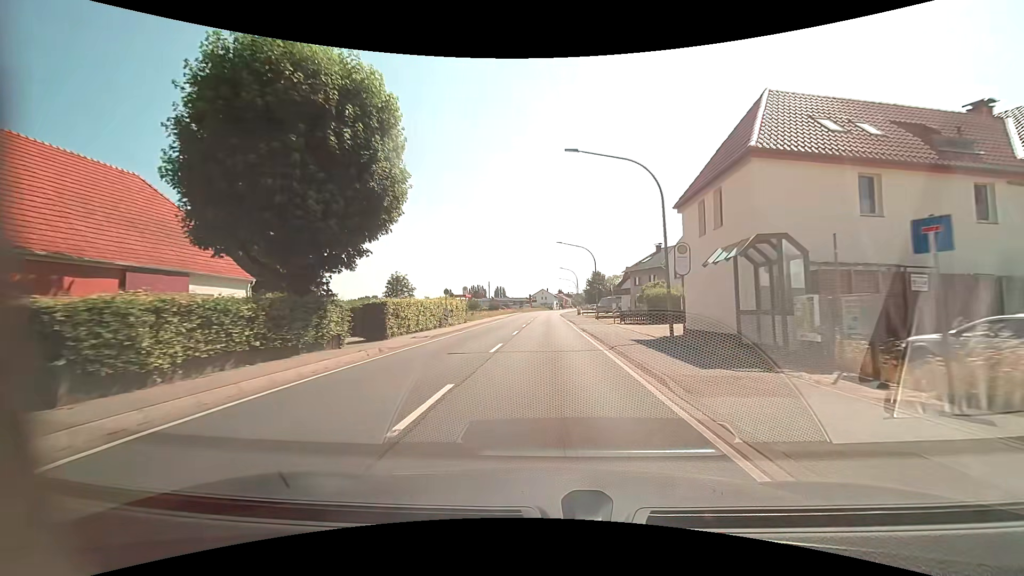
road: primary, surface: asphalt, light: Day
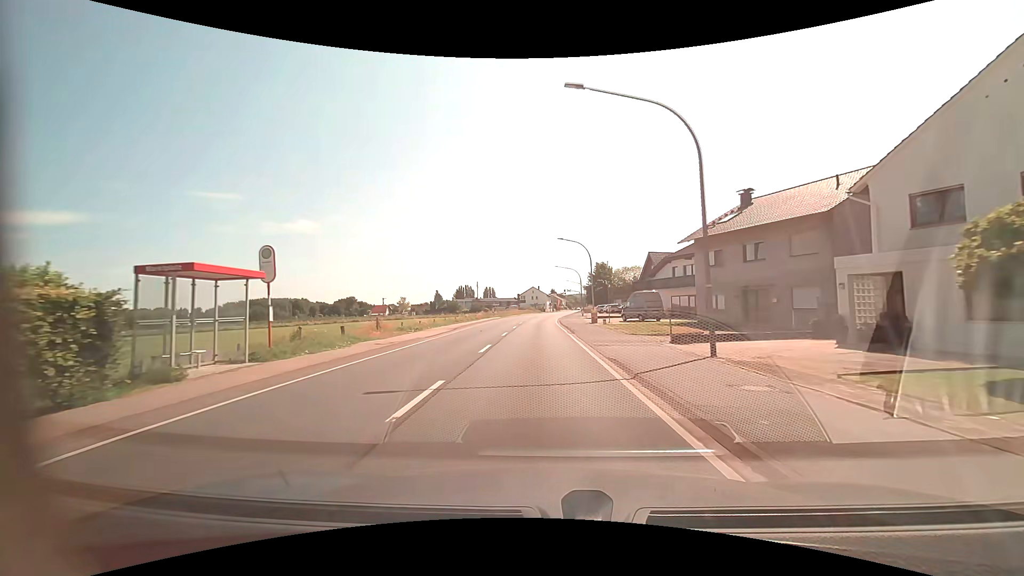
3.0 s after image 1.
(+0.3, +35.9) m; +1°
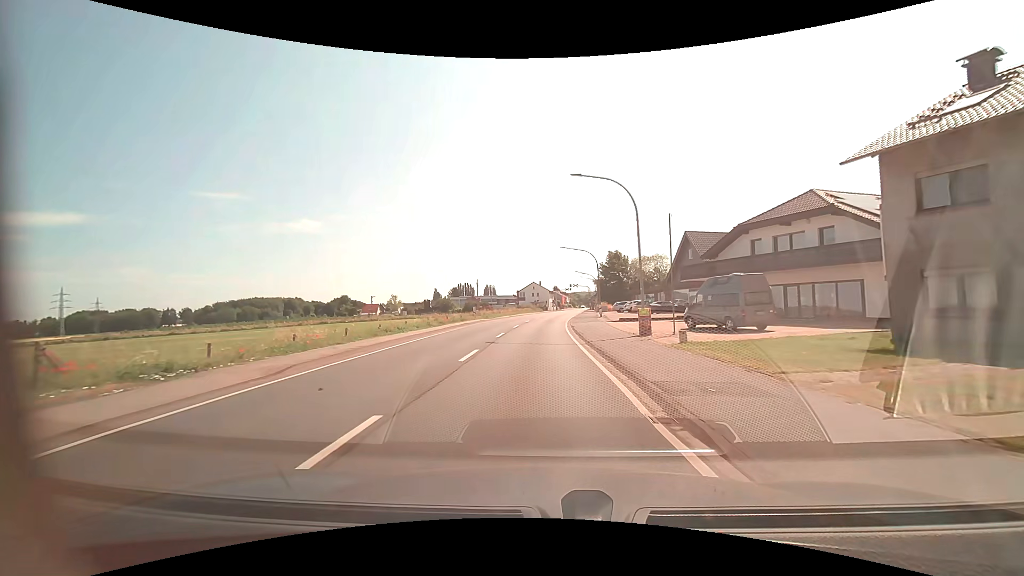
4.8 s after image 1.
(0.0, +21.4) m; 0°
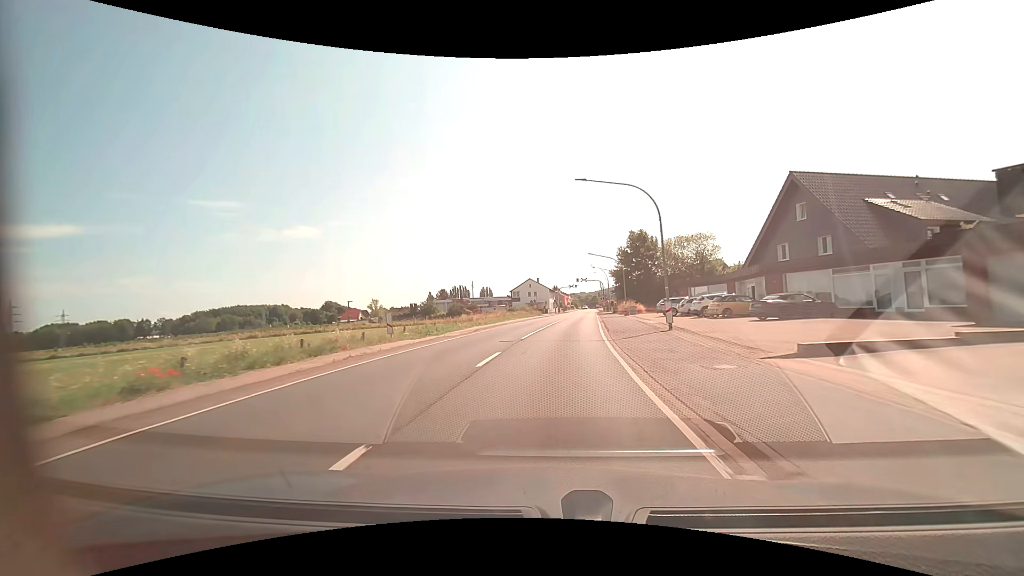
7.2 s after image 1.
(-0.2, +28.6) m; 0°
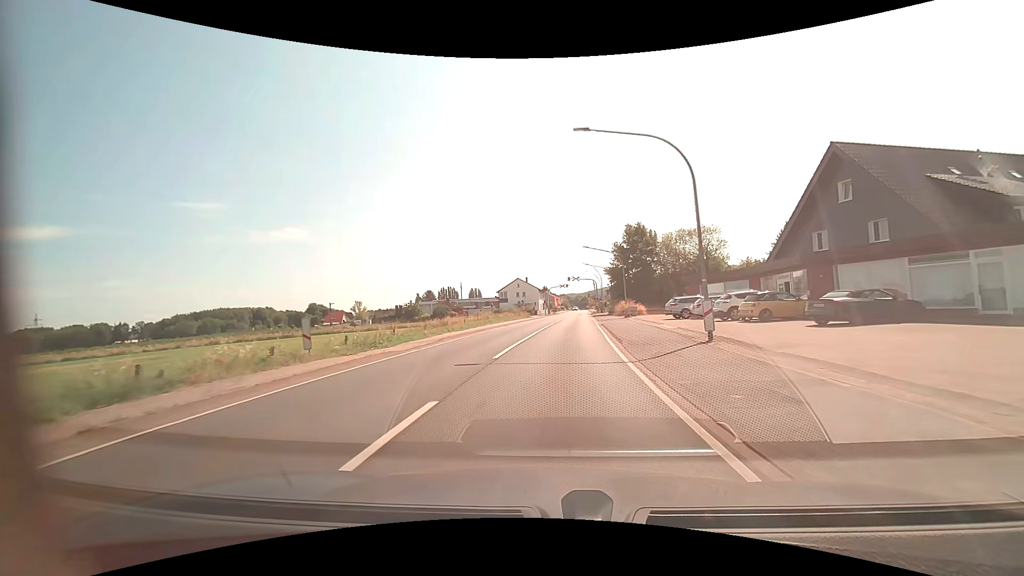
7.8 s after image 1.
(+0.1, +7.2) m; +1°
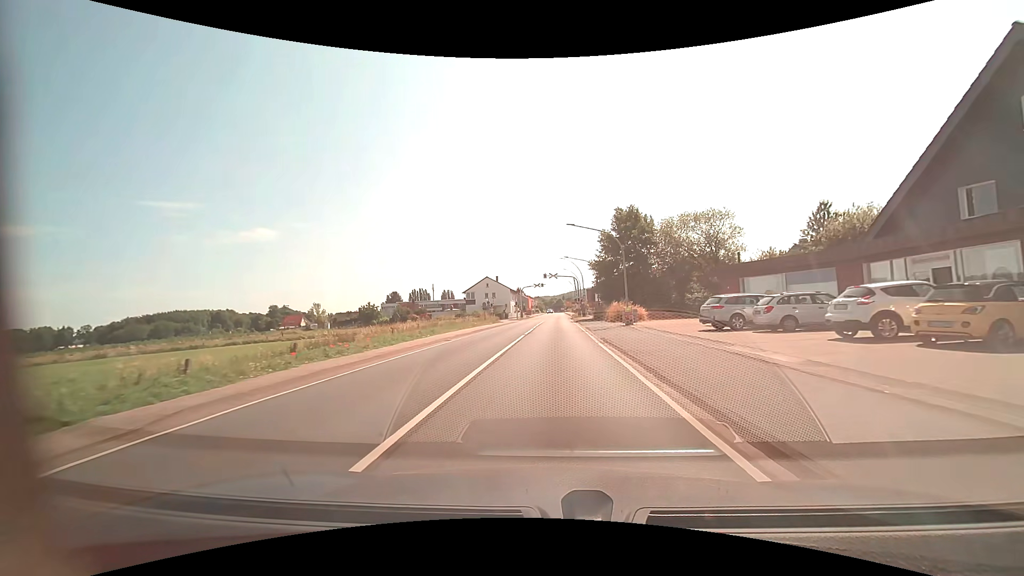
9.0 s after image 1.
(+0.3, +14.3) m; +3°
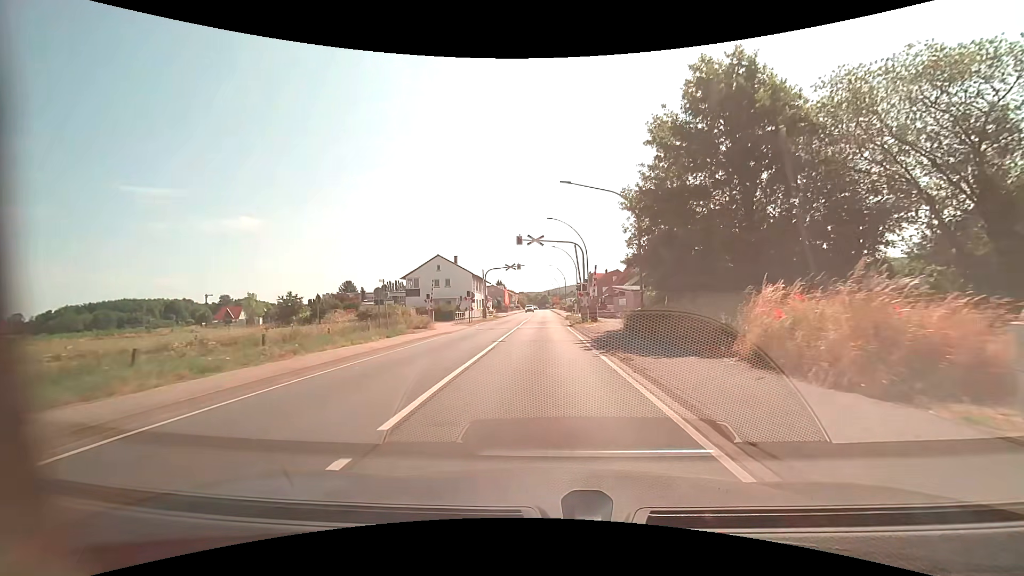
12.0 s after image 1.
(+0.8, +34.5) m; +2°
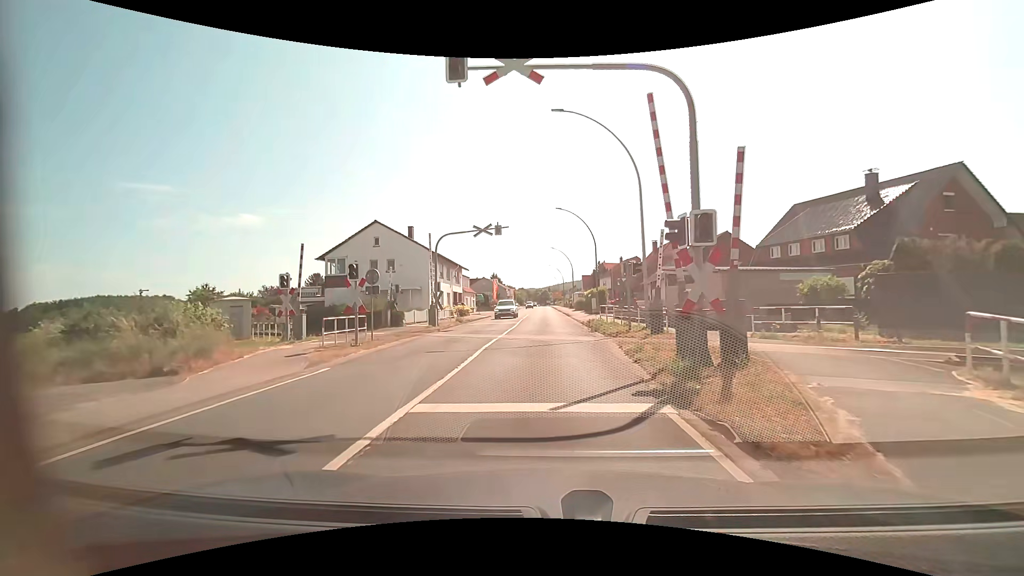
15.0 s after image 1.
(-0.2, +25.6) m; 0°
(0, +10) (0, +20) (0, +30) (0, +40) (0, +50) (0, +60) (0, +70) (0, +80) (0, +90) (0, +100) m
